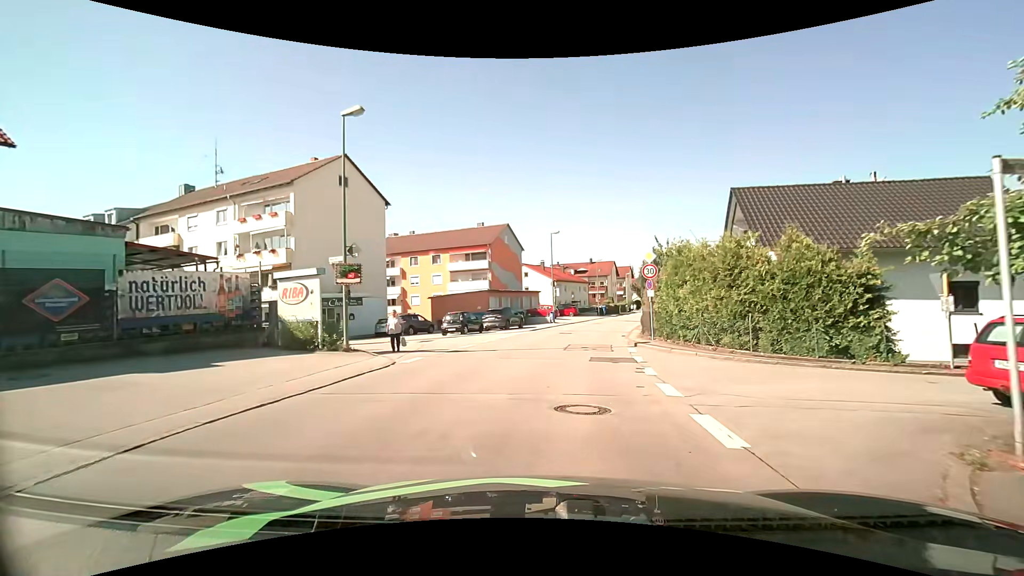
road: unclassified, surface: asphalt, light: Day
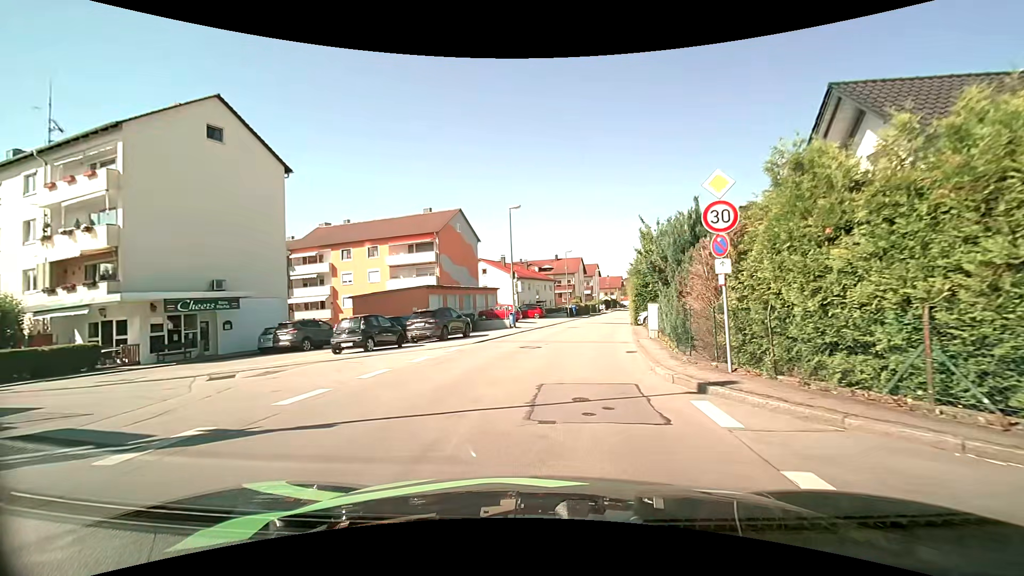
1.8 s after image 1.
(+0.5, +11.5) m; +4°
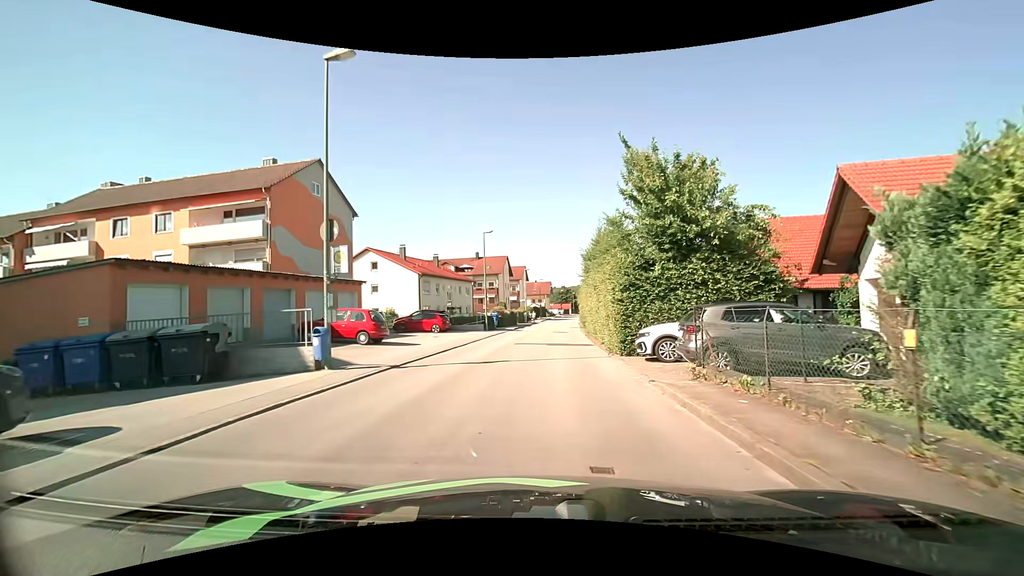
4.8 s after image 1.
(+1.4, +20.4) m; +8°
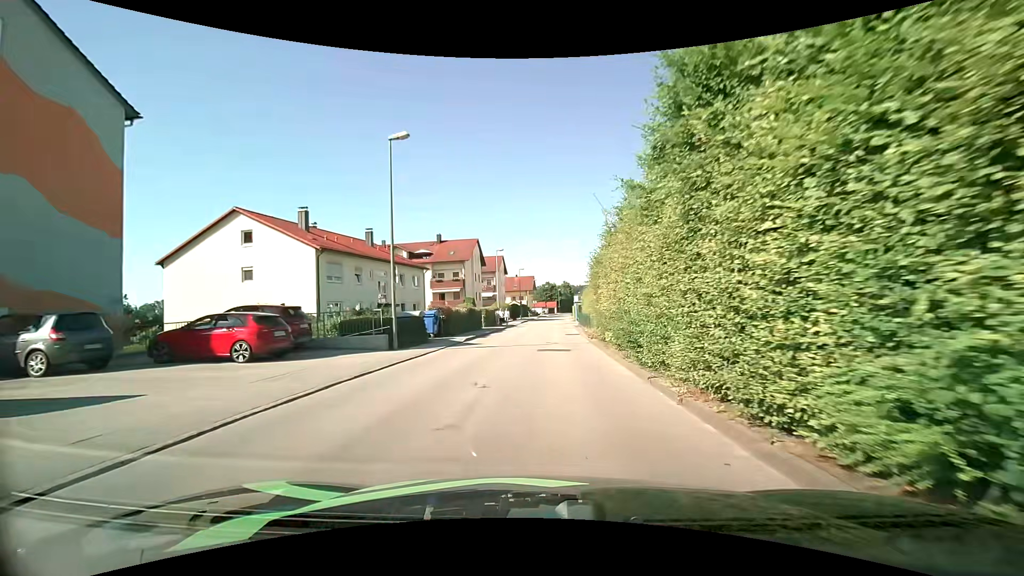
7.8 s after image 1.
(+0.5, +21.7) m; +2°
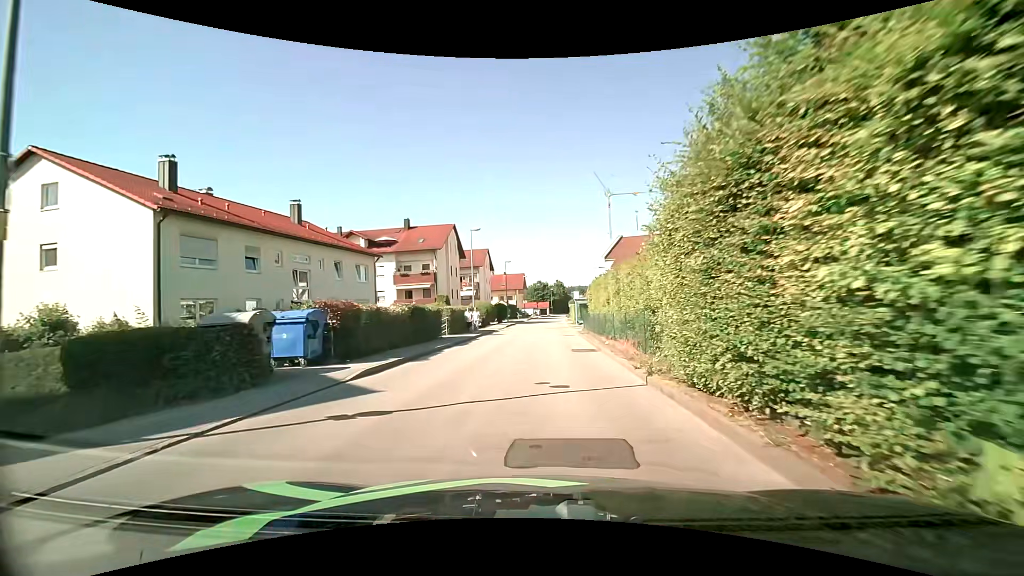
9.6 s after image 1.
(+0.3, +13.6) m; +1°
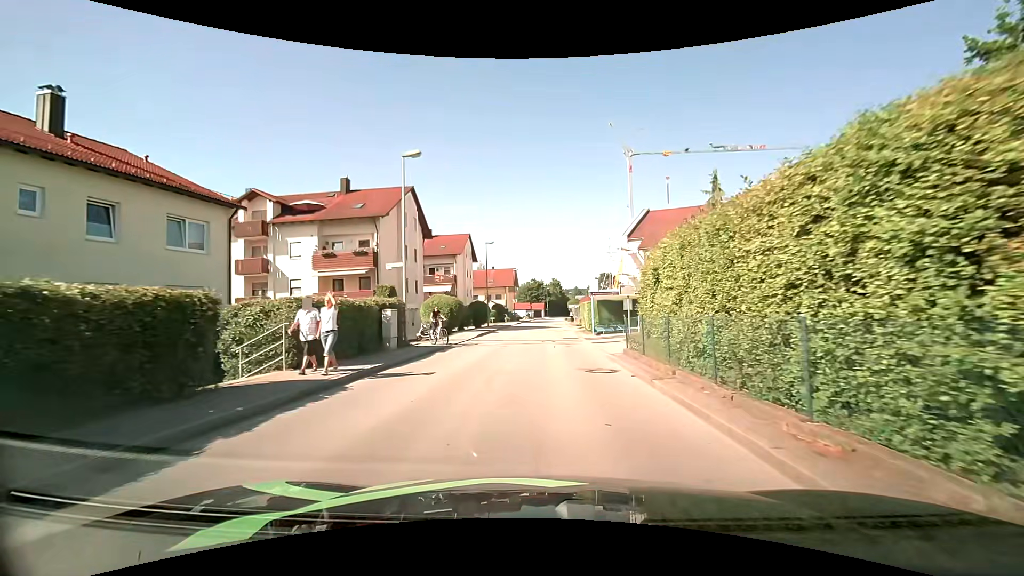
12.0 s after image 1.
(+0.3, +18.8) m; +1°
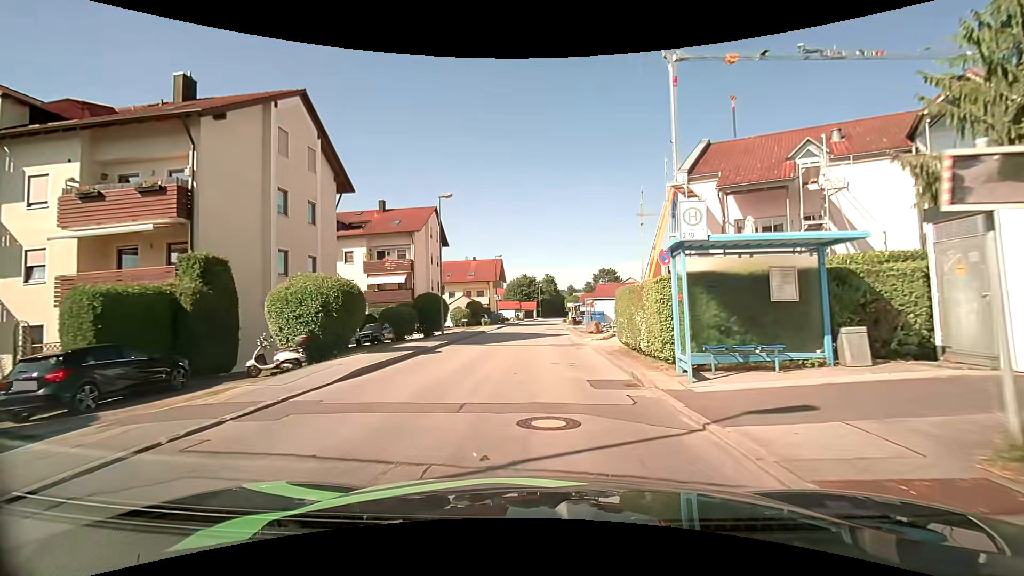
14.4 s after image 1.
(+0.2, +19.1) m; +1°
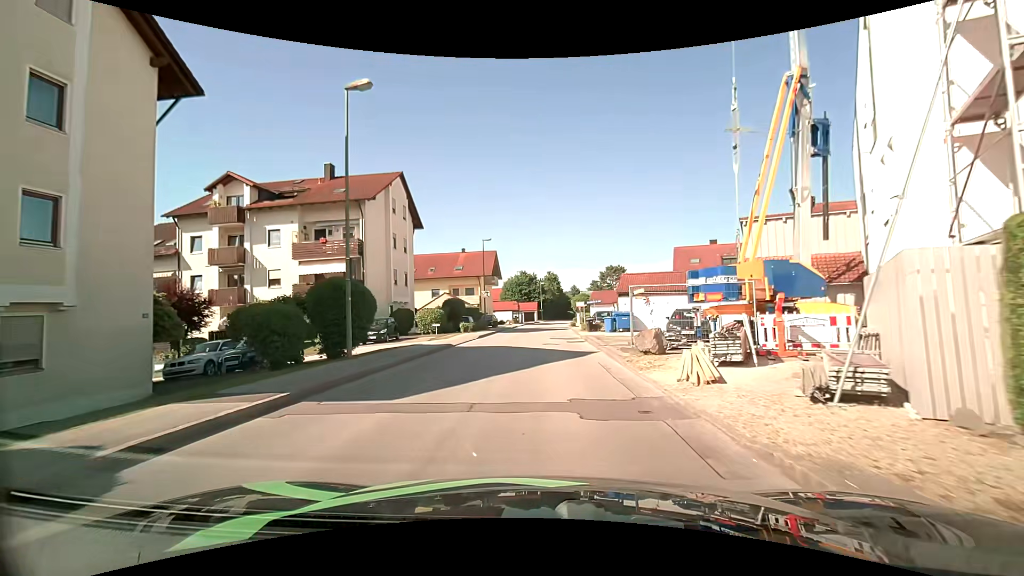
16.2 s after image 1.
(0.0, +14.3) m; 0°
(0, +10) (0, +20) (0, +30) (0, +40) (+1, +50) (+1, +60) (+2, +70) (+2, +80) (+3, +90) (+5, +100) m
